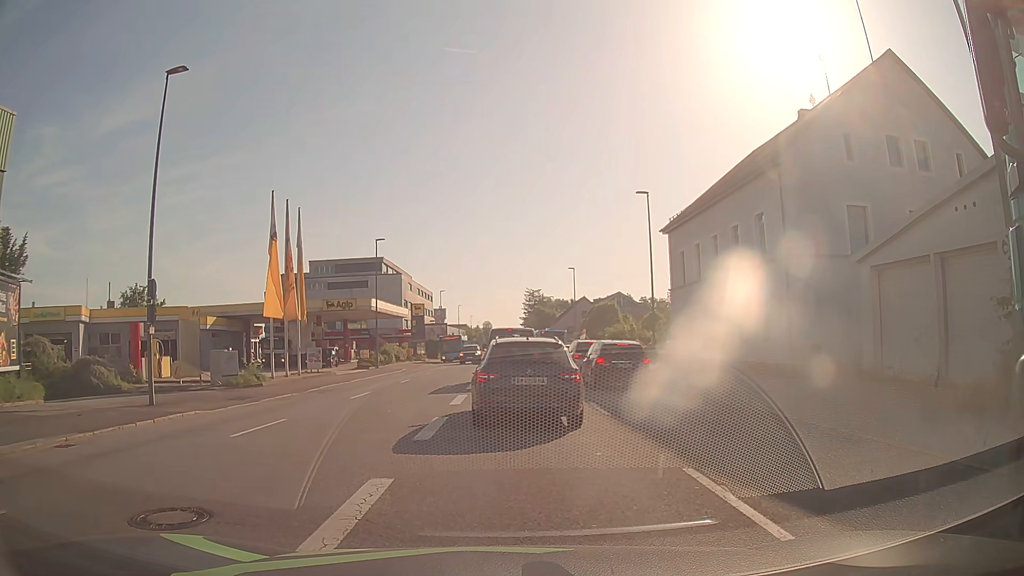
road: tertiary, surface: asphalt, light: Day
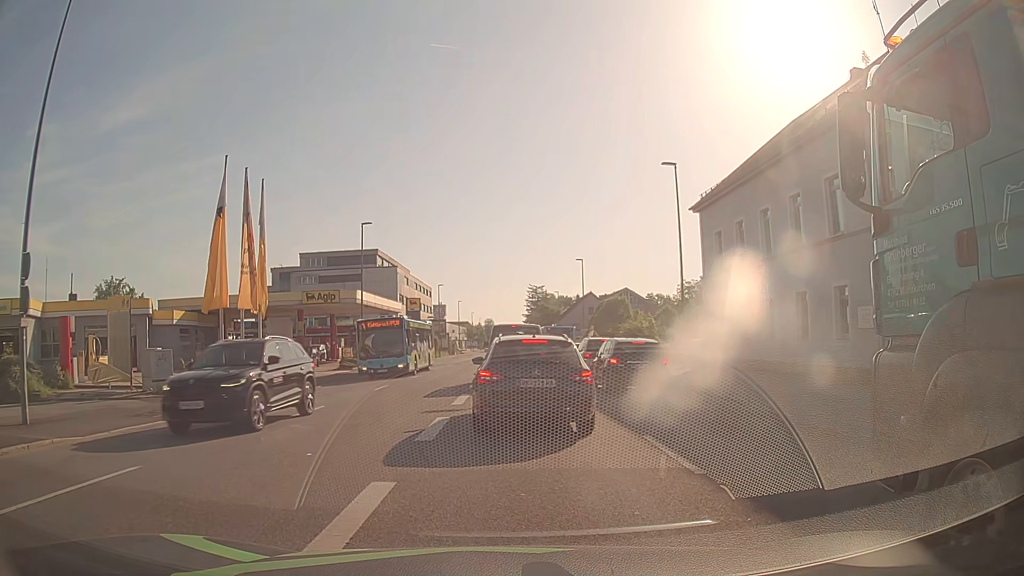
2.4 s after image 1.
(0.0, +6.3) m; +1°
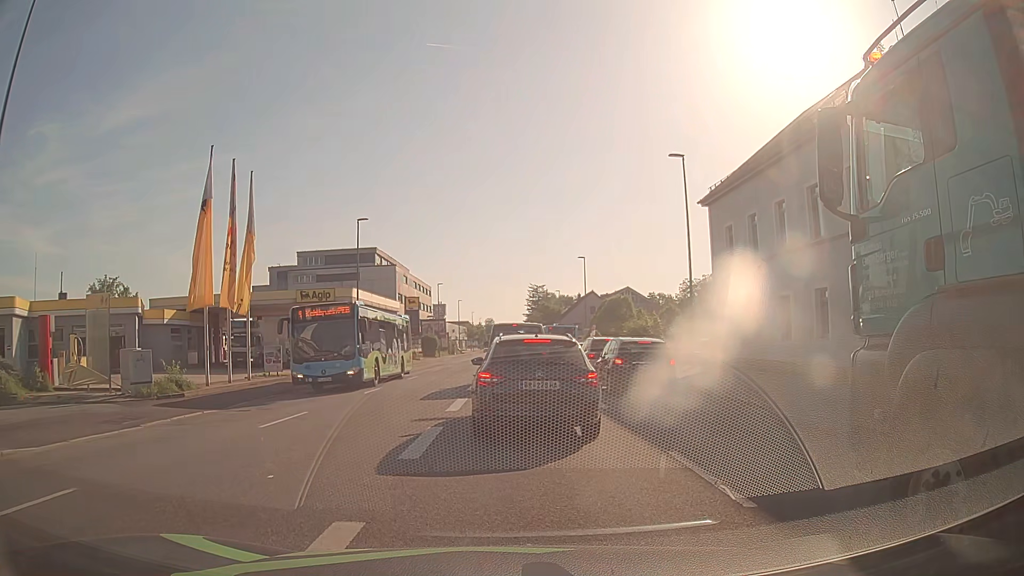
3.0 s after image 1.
(0.0, +1.5) m; 0°
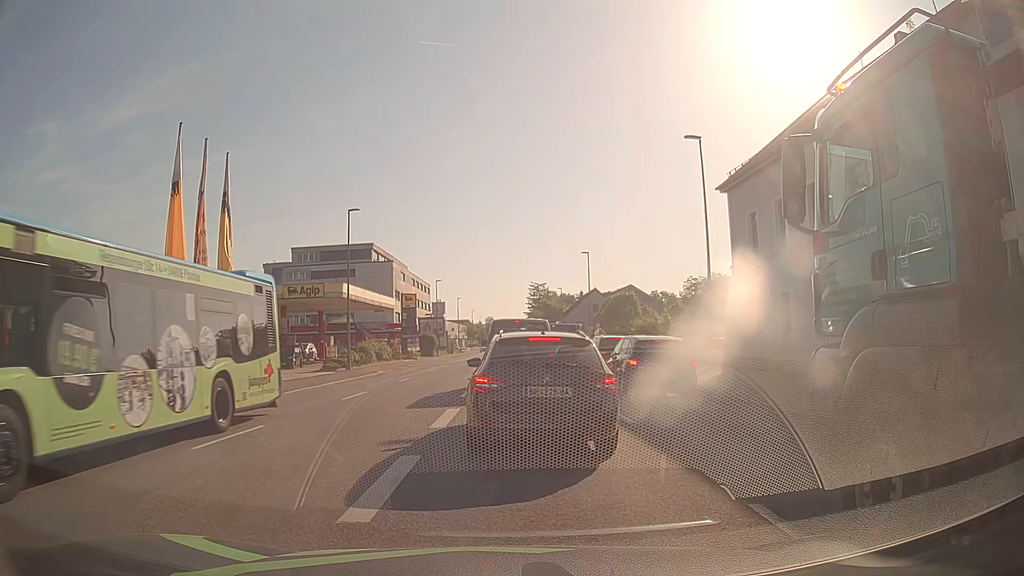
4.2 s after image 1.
(0.0, +2.9) m; 0°
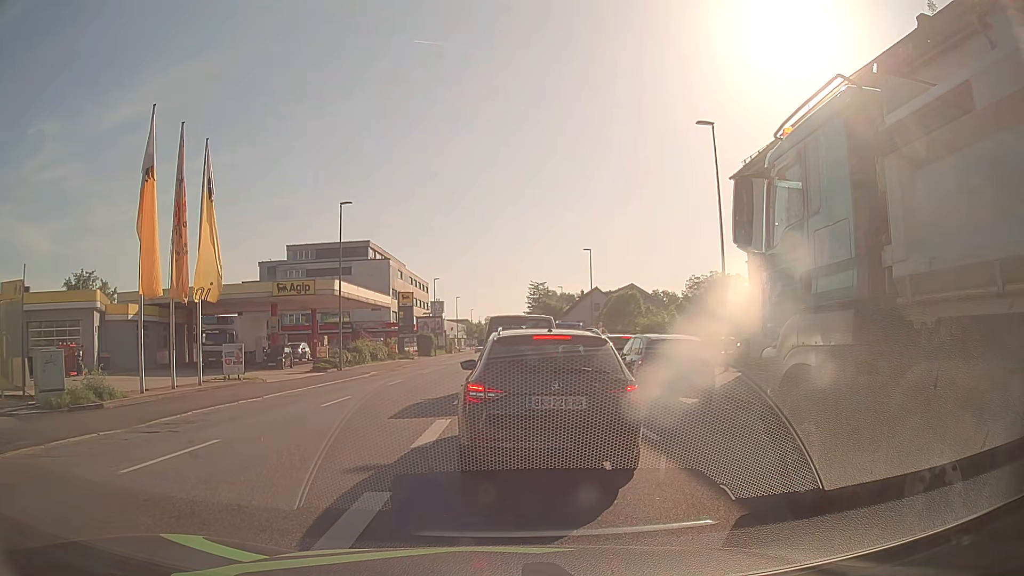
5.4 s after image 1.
(0.0, +1.9) m; -1°
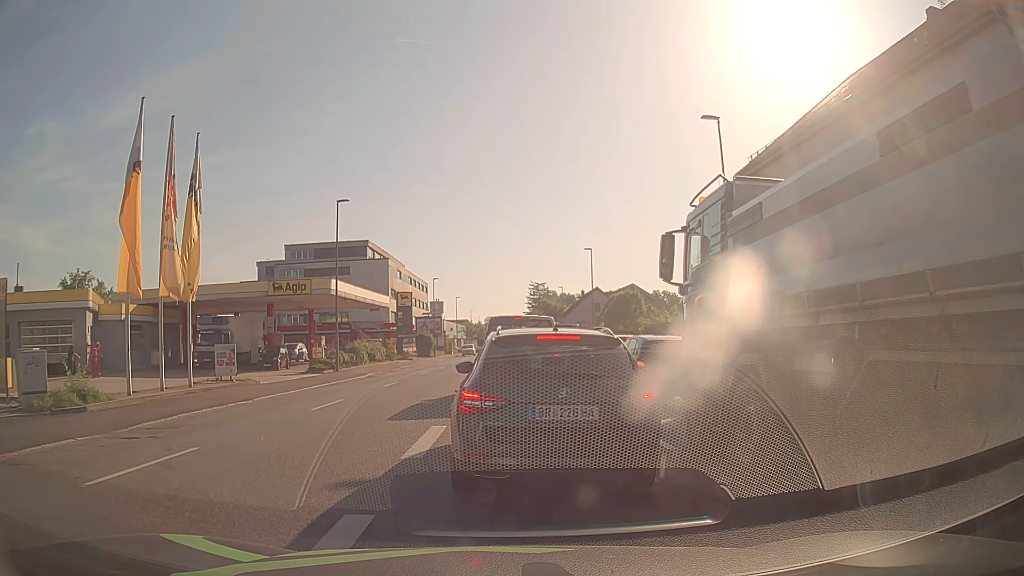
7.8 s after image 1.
(0.0, +0.8) m; 0°
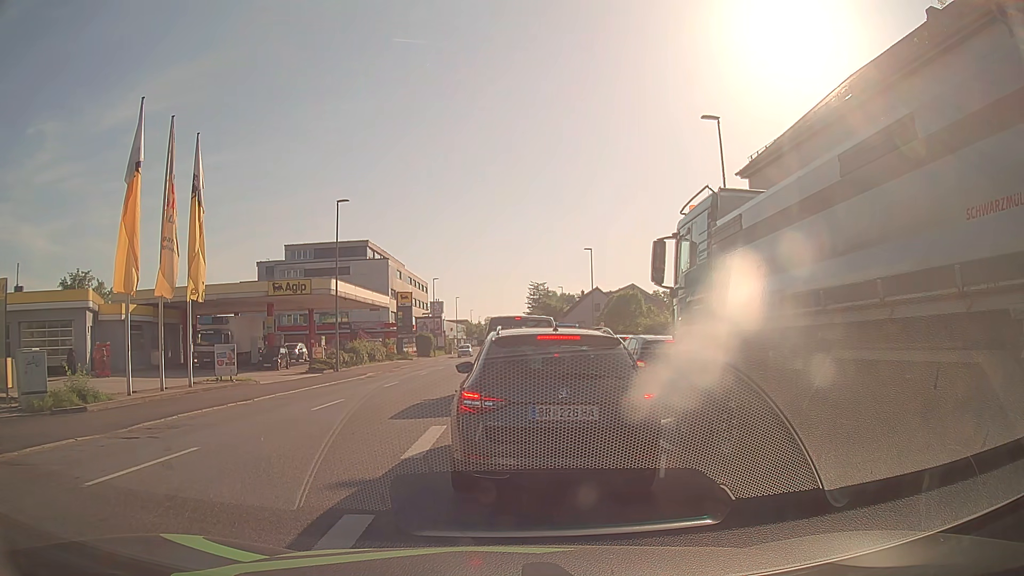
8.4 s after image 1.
(0.0, 0.0) m; 0°
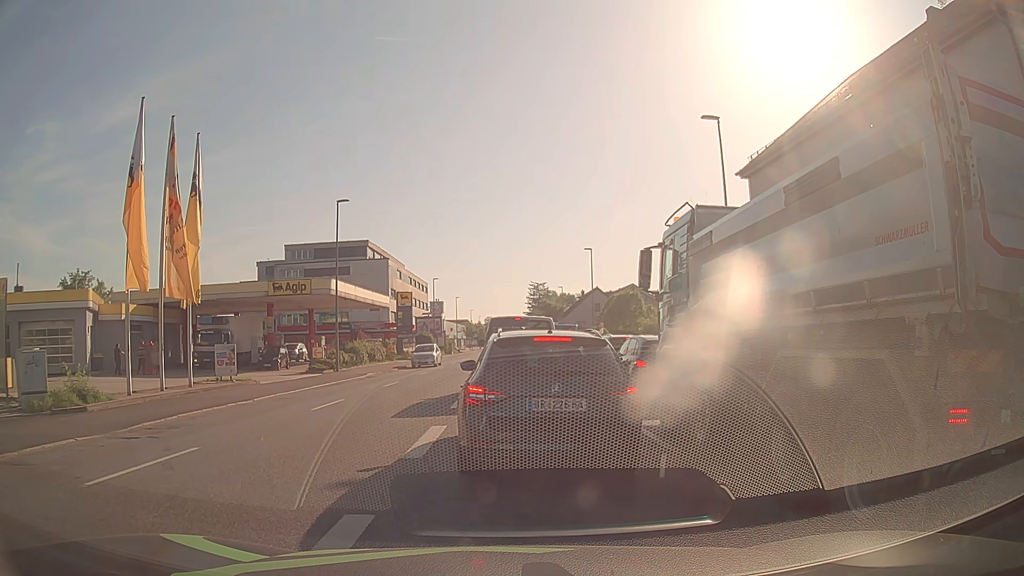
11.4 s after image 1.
(0.0, 0.0) m; 0°
